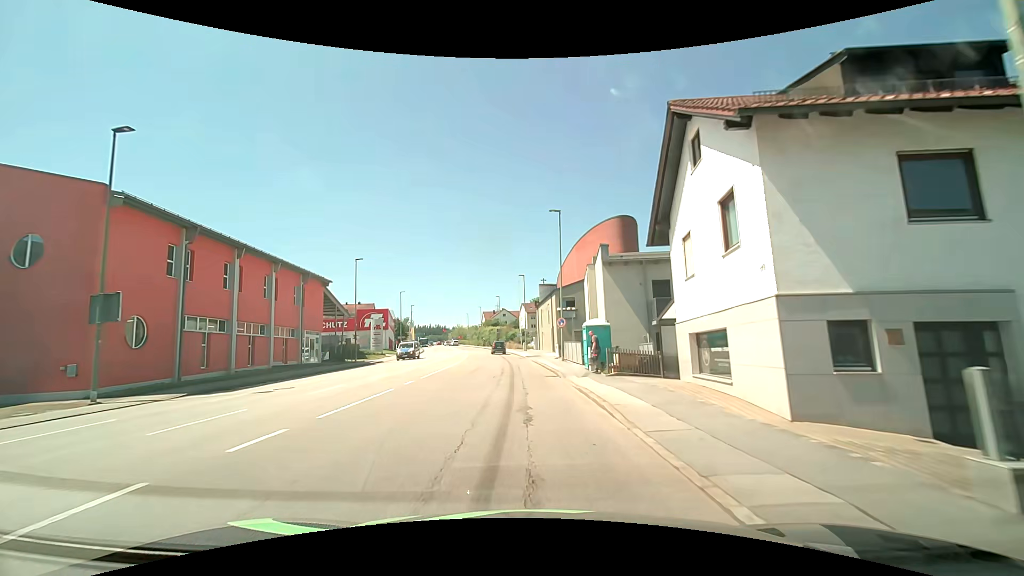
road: tertiary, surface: asphalt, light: Day
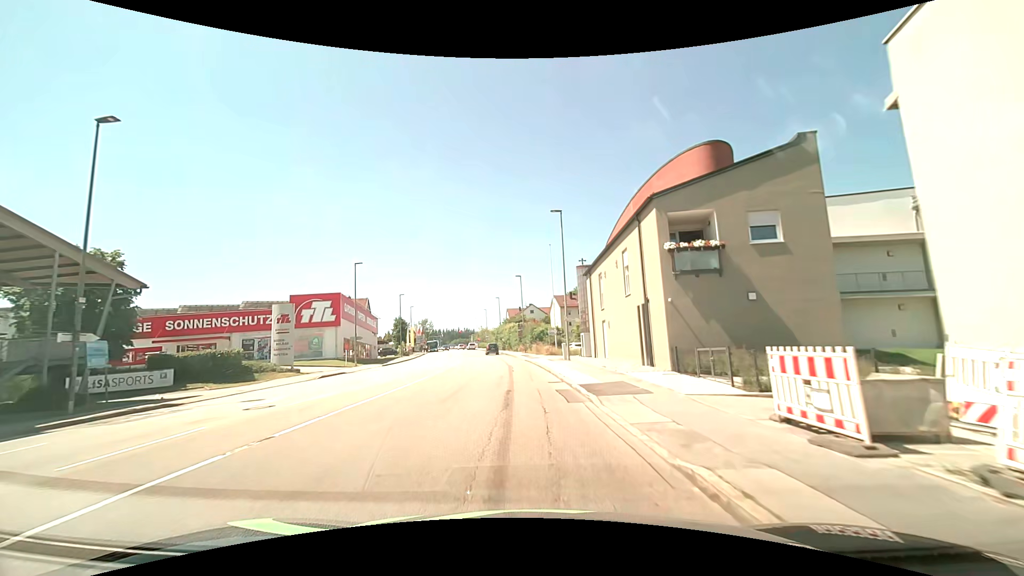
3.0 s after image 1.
(-0.8, +33.4) m; -2°
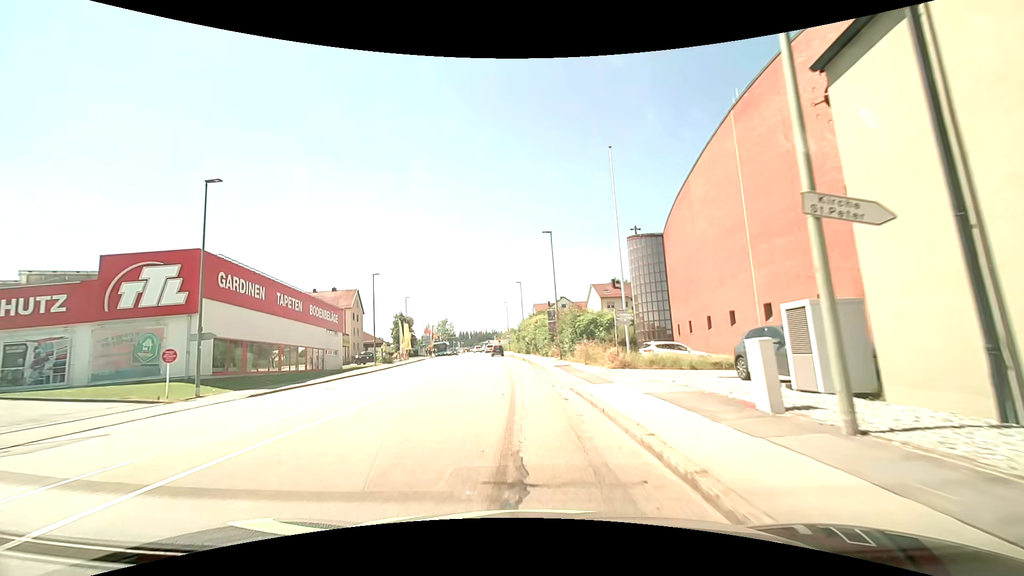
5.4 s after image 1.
(-1.1, +26.9) m; -4°
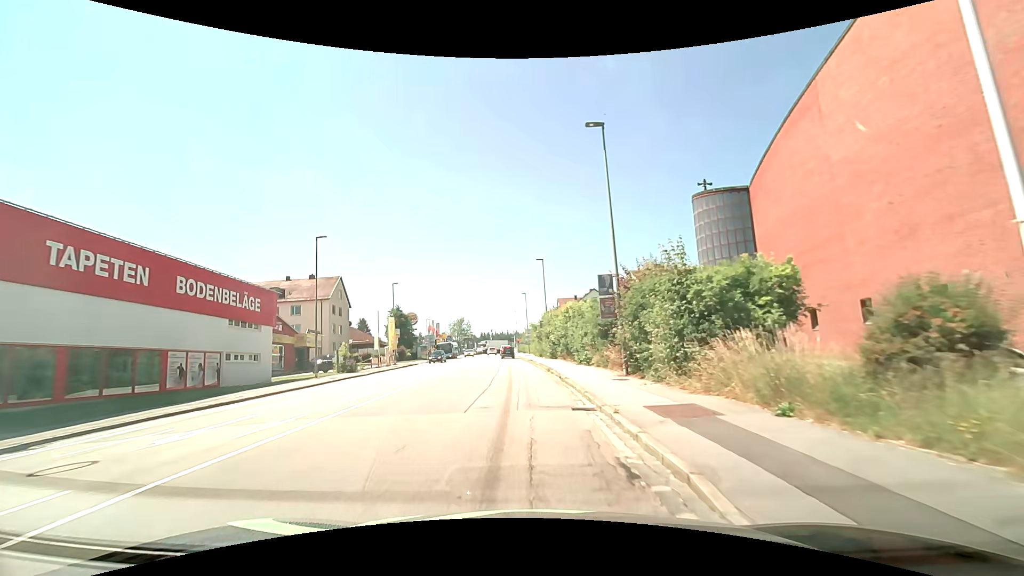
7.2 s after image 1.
(-0.5, +20.0) m; -3°
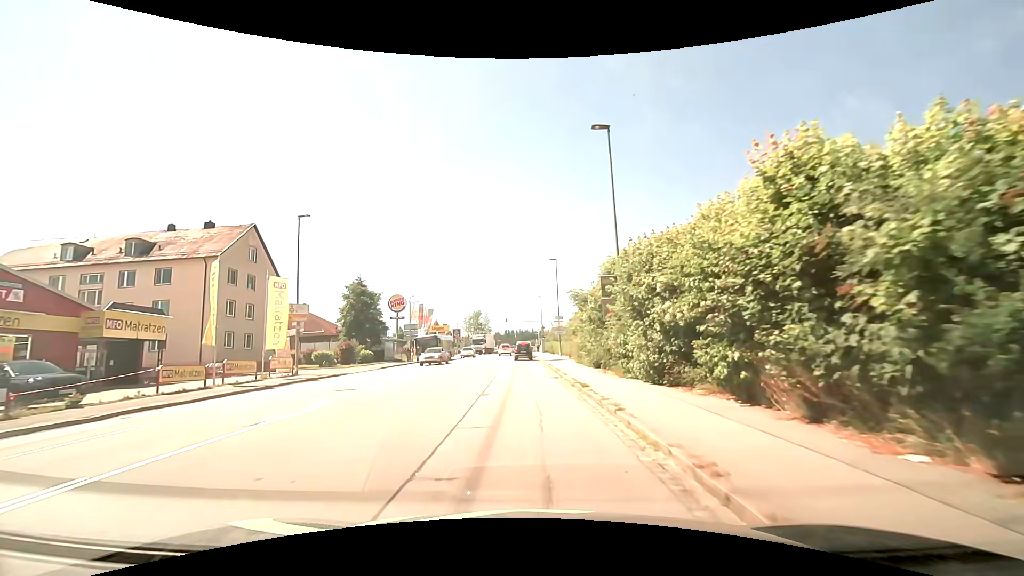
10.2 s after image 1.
(-0.7, +31.8) m; -2°
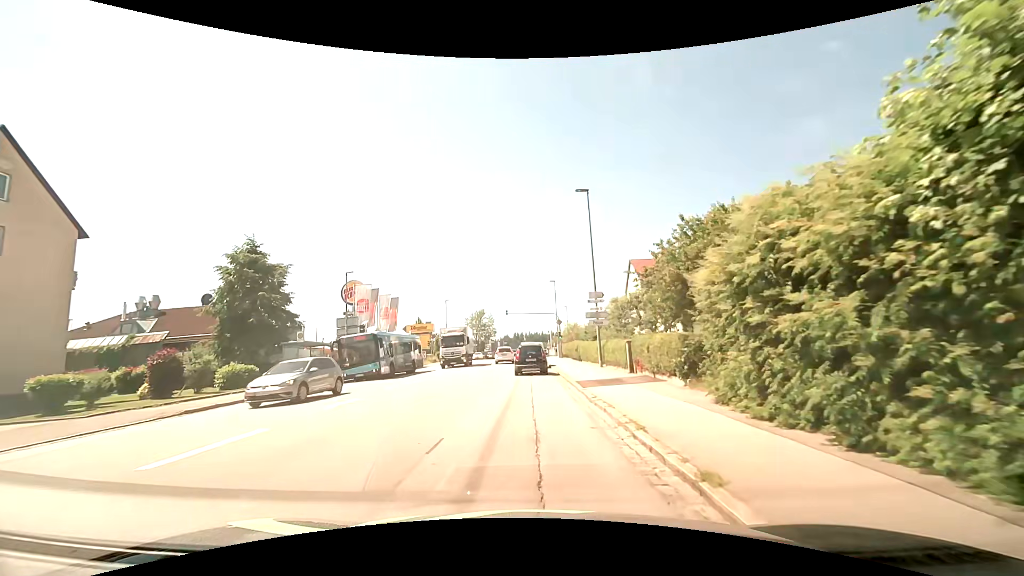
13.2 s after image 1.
(-0.3, +23.9) m; -1°
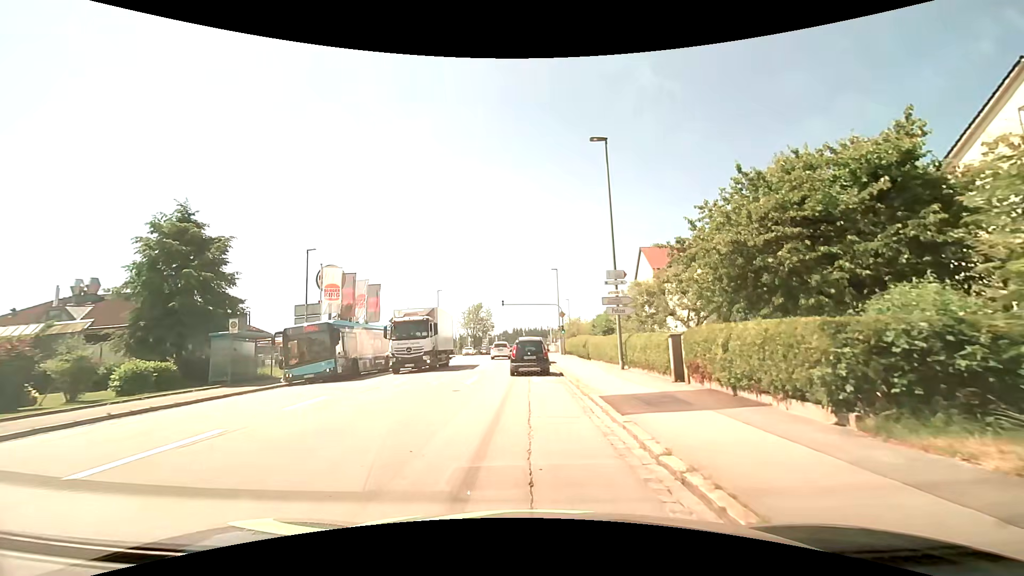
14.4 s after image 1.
(-0.1, +6.6) m; 0°
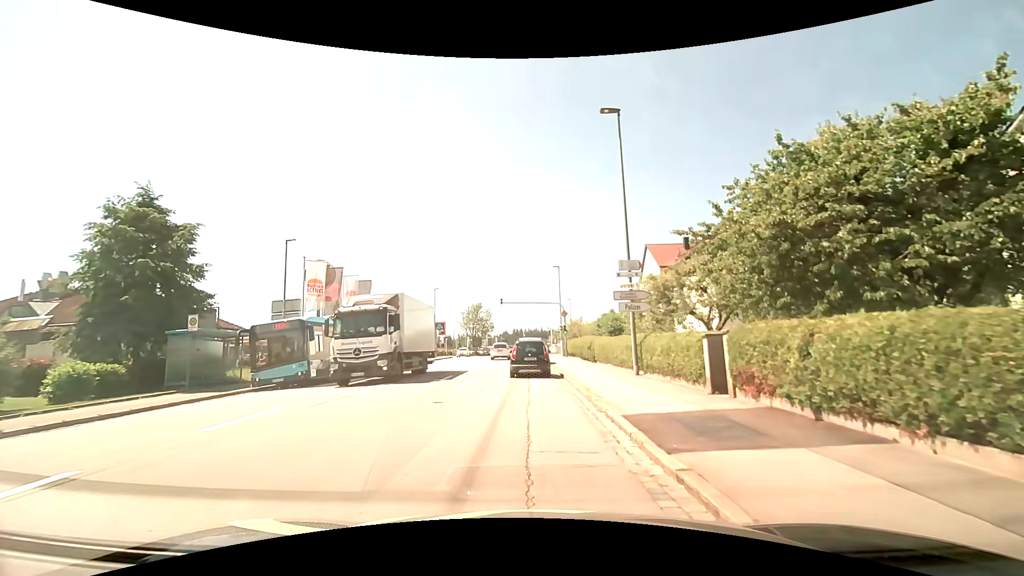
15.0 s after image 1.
(0.0, +2.9) m; +1°
(0, +10) (0, +20) (-1, +30) (-1, +40) (-1, +50) (-1, +60) (-2, +70) (-2, +80) (-2, +90) (-2, +100) m
